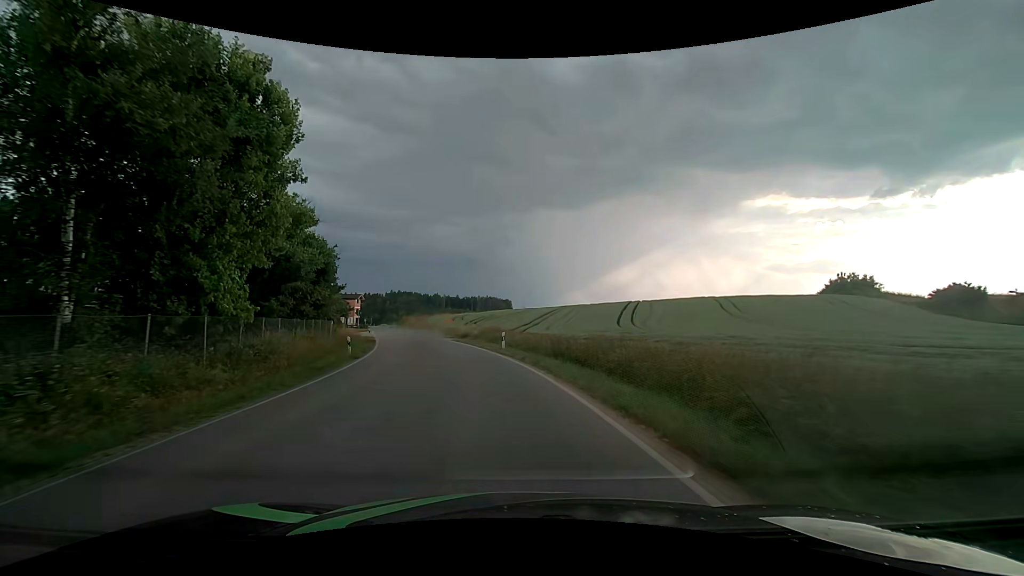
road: tertiary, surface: asphalt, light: Day
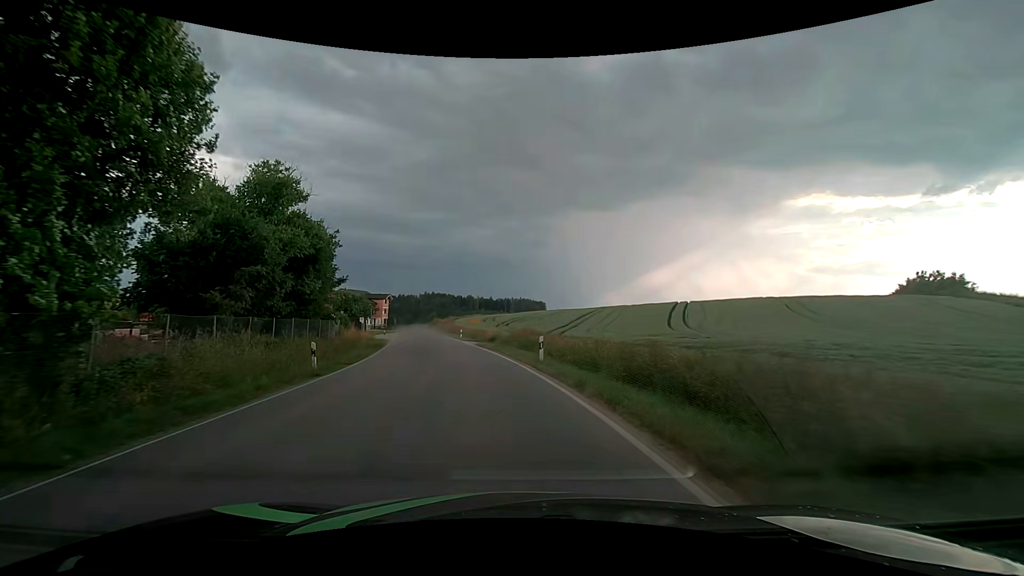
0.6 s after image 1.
(-0.3, +8.4) m; -3°
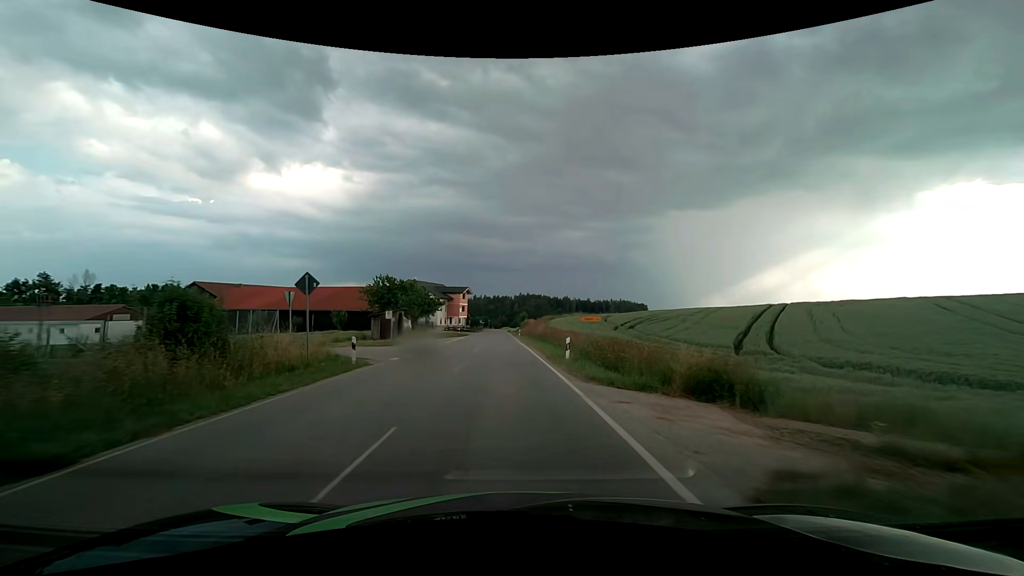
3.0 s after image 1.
(-4.1, +33.2) m; -12°
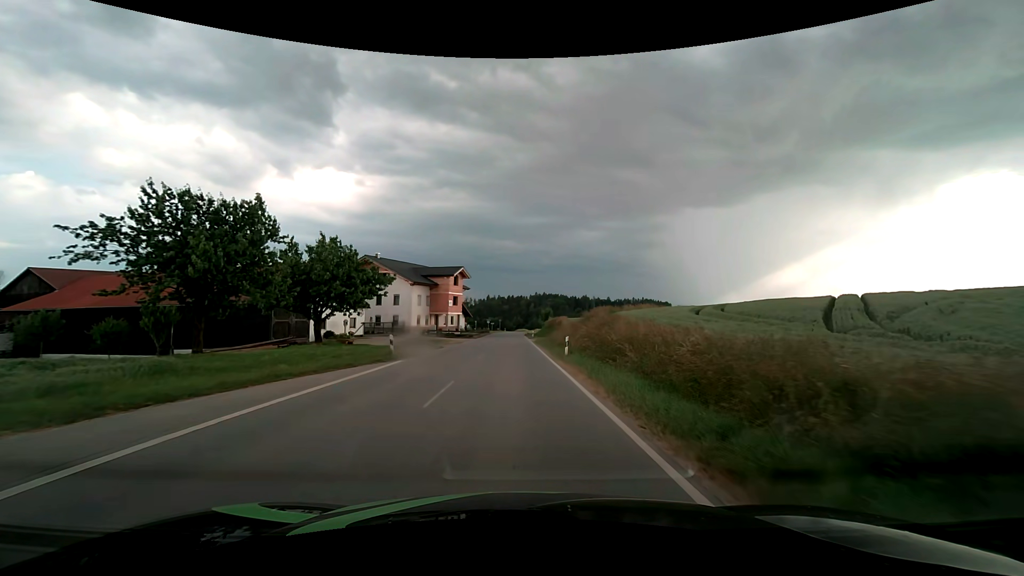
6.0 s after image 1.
(-1.3, +41.9) m; -2°
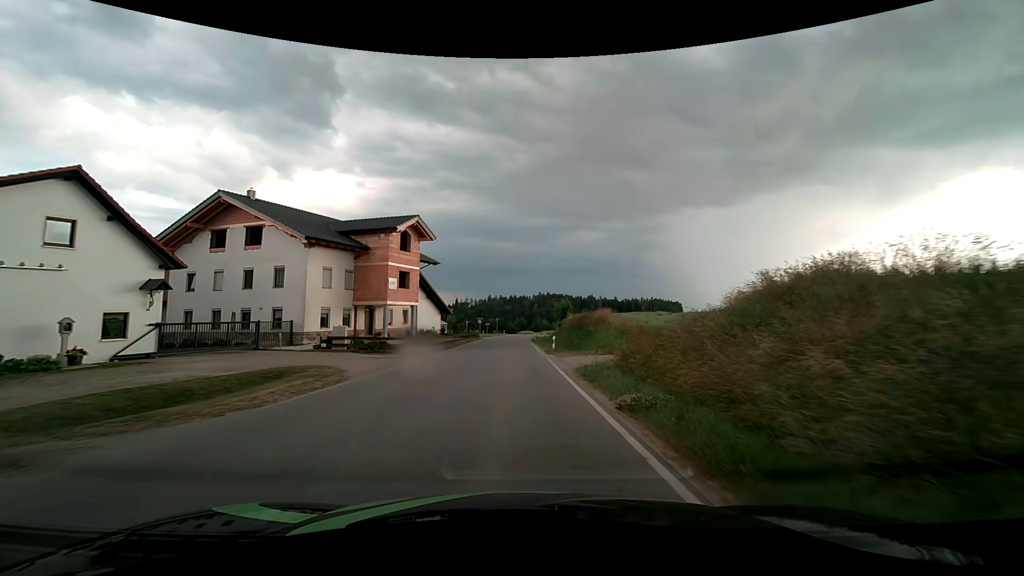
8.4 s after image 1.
(-0.1, +34.1) m; 0°
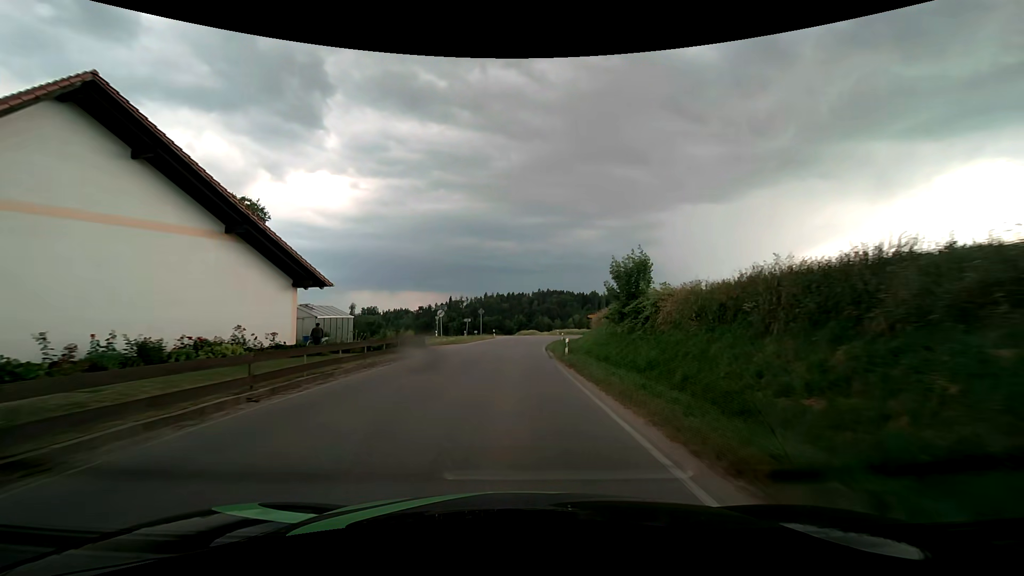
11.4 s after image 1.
(0.0, +42.9) m; +1°
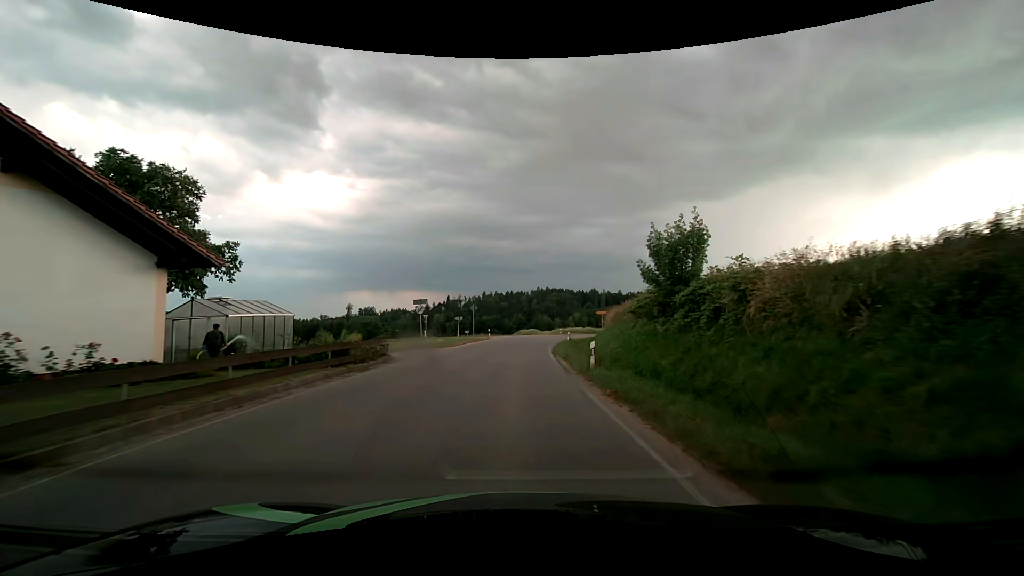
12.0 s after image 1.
(0.0, +8.4) m; 0°
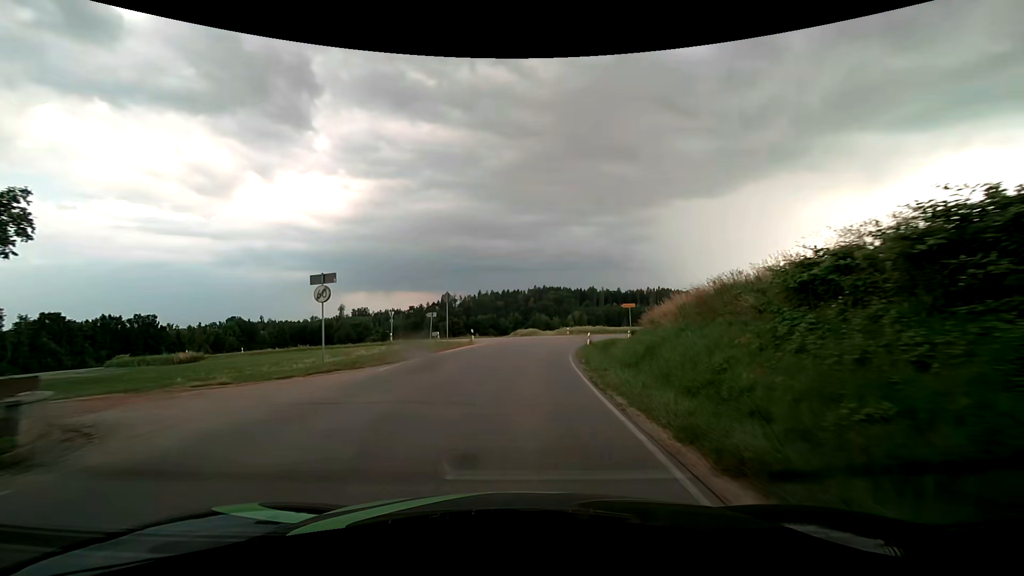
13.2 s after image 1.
(0.0, +16.5) m; 0°
(0, +10) (0, +20) (+1, +30) (+3, +40) (+5, +50) (+9, +59) (+13, +68) (+18, +77) (+23, +85) (+29, +93) m
